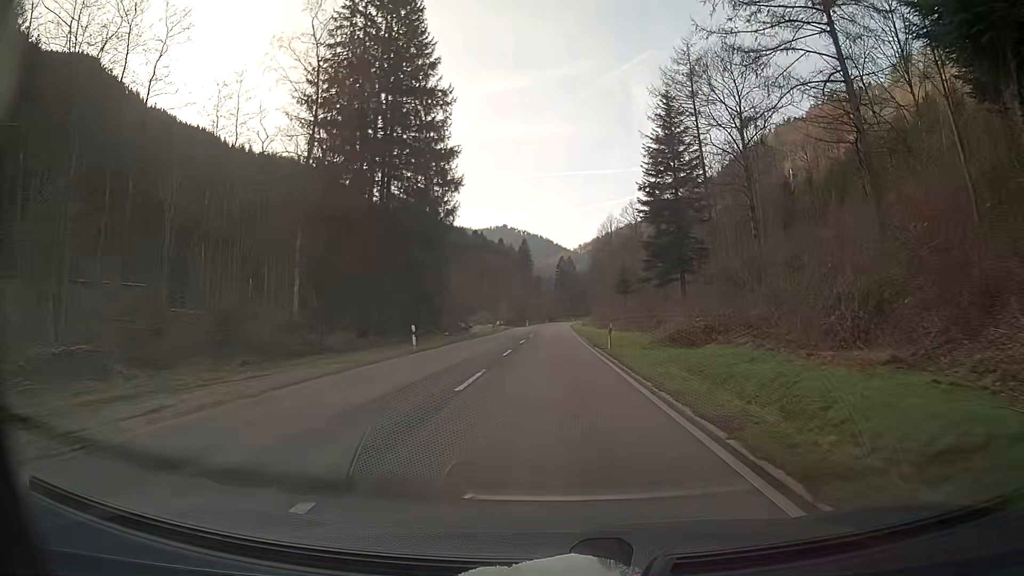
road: secondary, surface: asphalt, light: Day
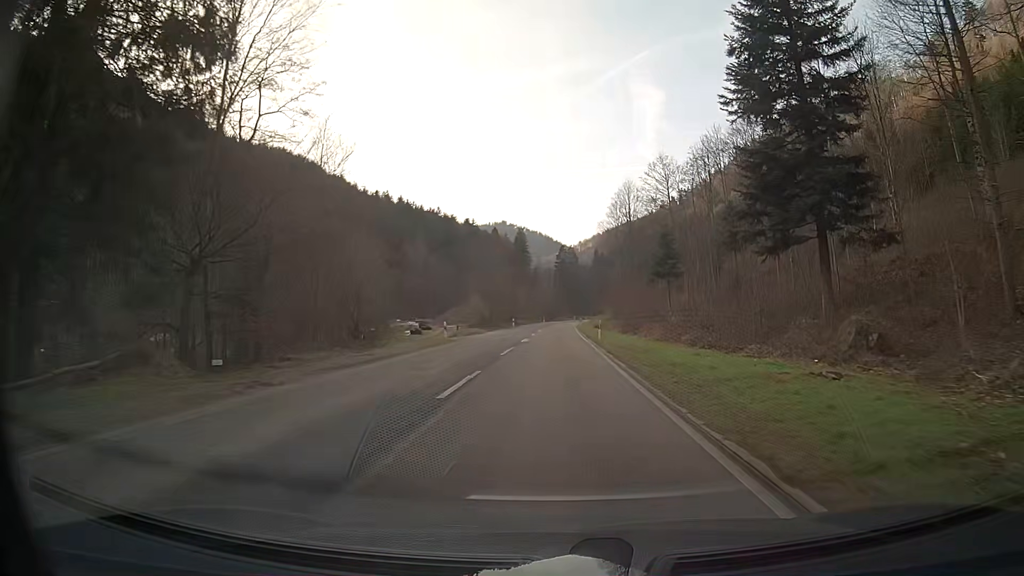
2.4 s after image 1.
(+0.1, +37.8) m; 0°
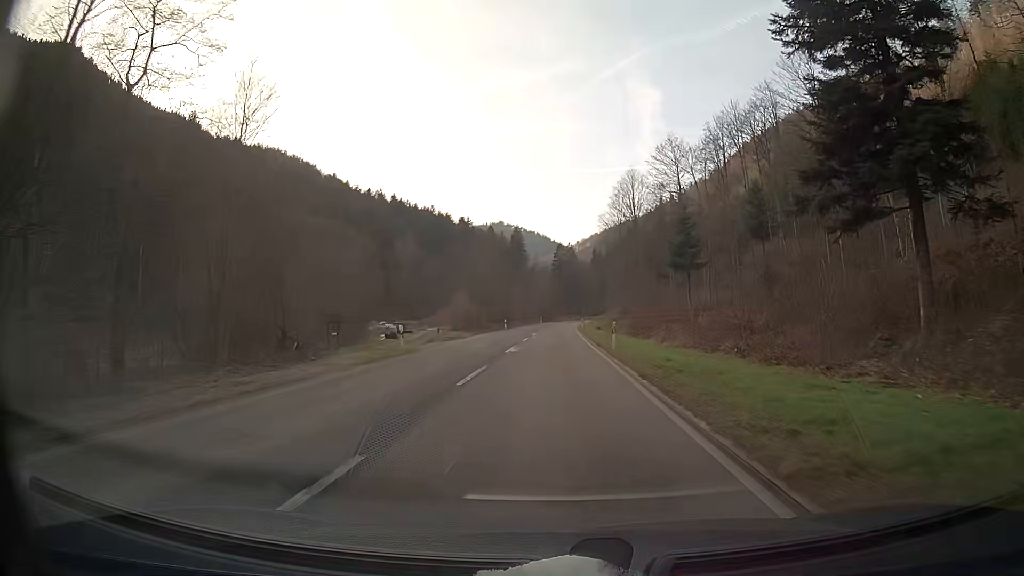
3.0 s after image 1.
(0.0, +9.9) m; 0°
(0, +10) (0, +20) (0, +30) (0, +40) (0, +50) (0, +60) (0, +70) (0, +80) (+1, +90) (+1, +100) m
